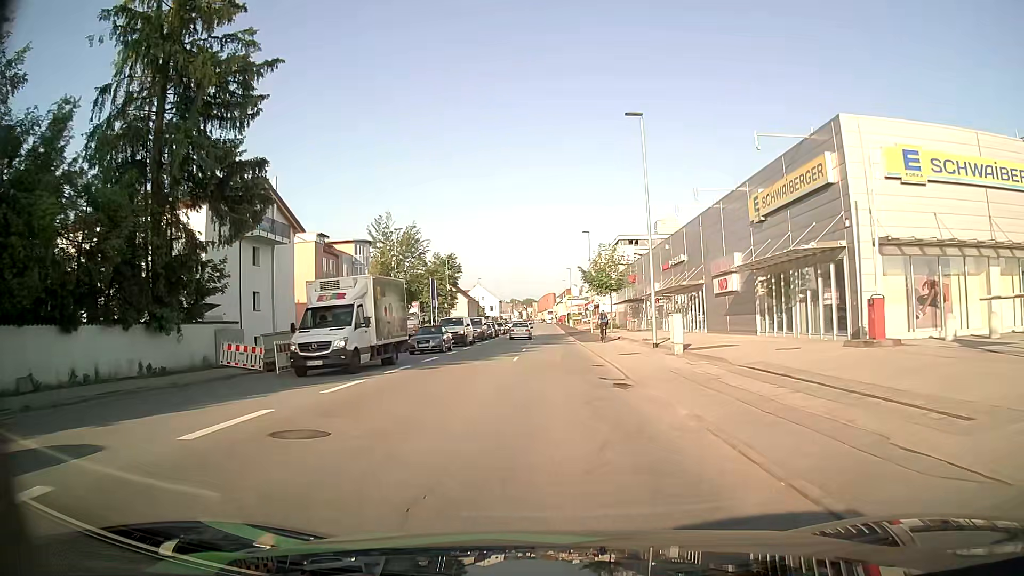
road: tertiary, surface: asphalt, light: Day
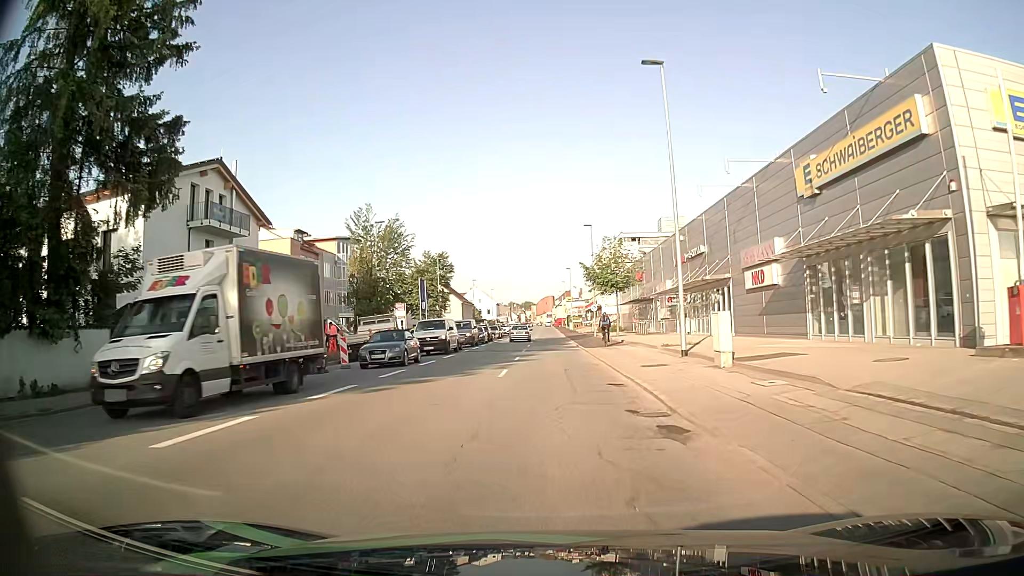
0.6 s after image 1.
(0.0, +6.5) m; 0°
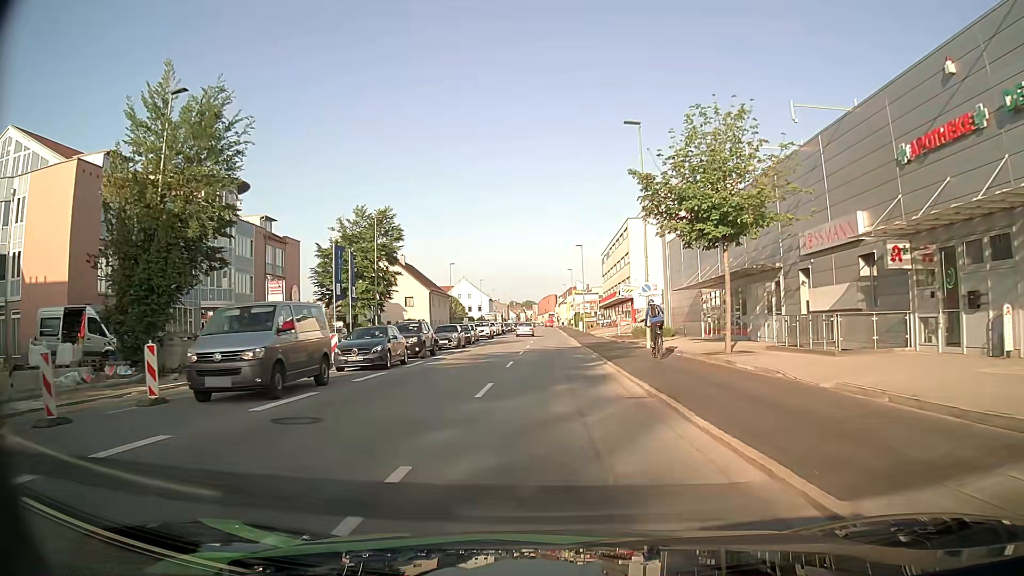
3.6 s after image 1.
(-0.1, +32.8) m; 0°
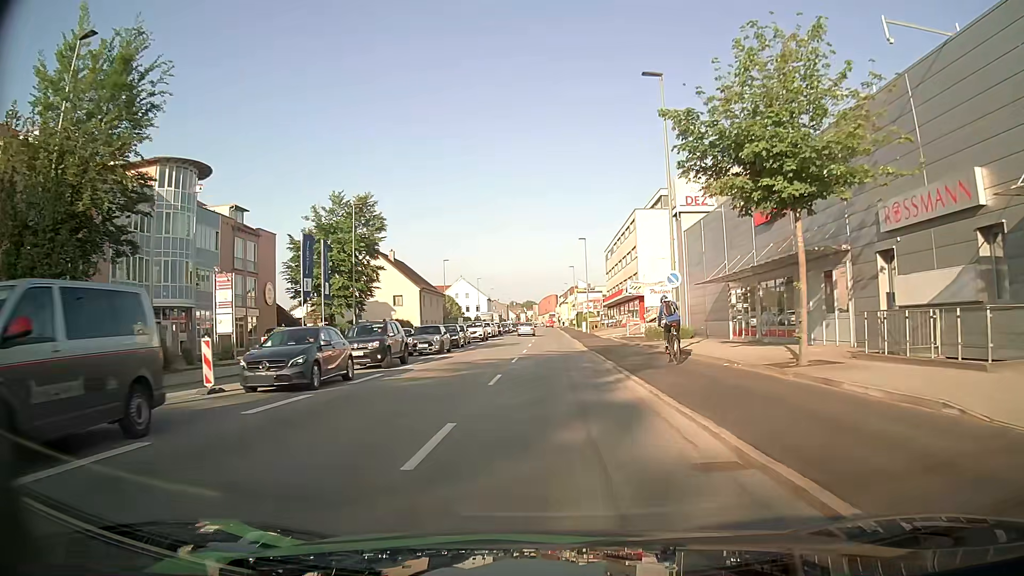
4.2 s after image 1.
(0.0, +6.4) m; 0°
(0, +10) (0, +20) (0, +30) (0, +40) (0, +50) (0, +60) (0, +70) (0, +80) (0, +90) (0, +100) m
